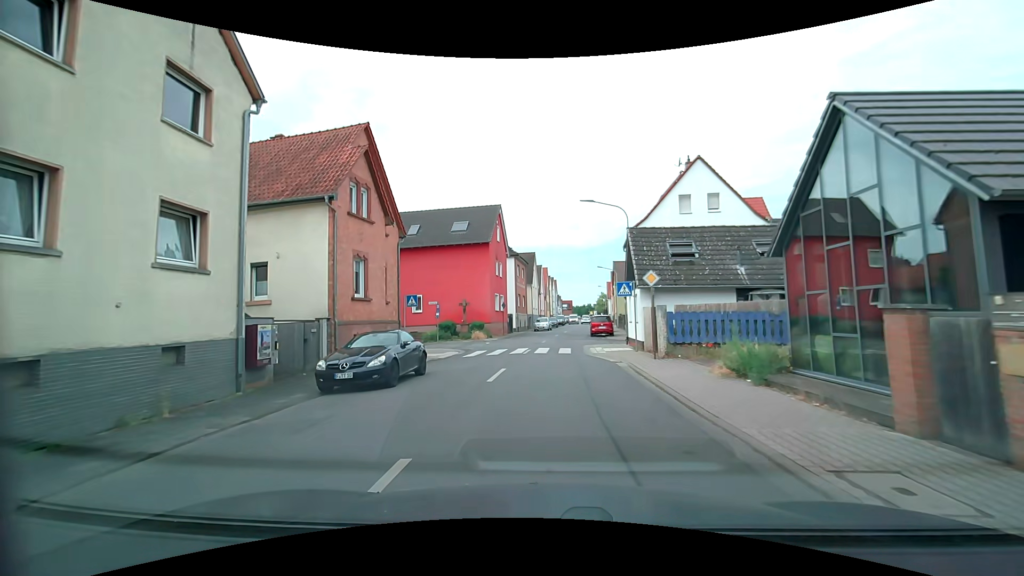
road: tertiary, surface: asphalt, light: Day
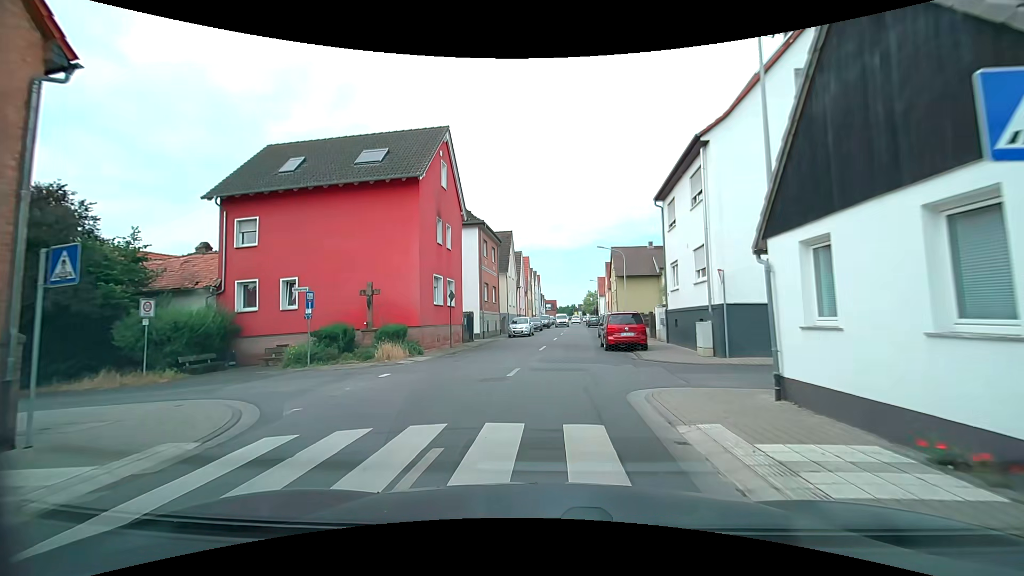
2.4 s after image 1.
(+0.2, +17.8) m; +2°
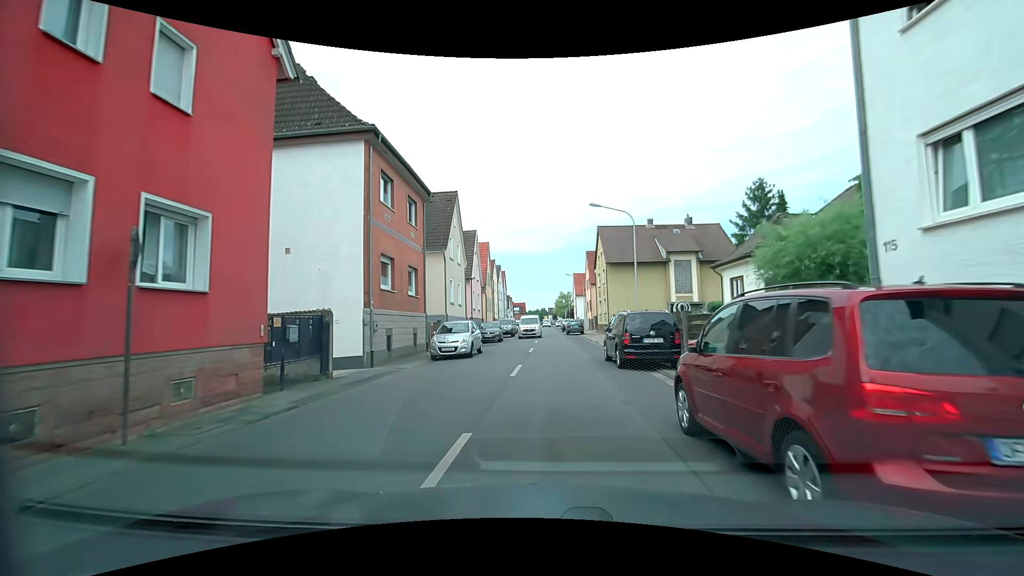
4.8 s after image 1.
(+0.6, +17.8) m; +4°
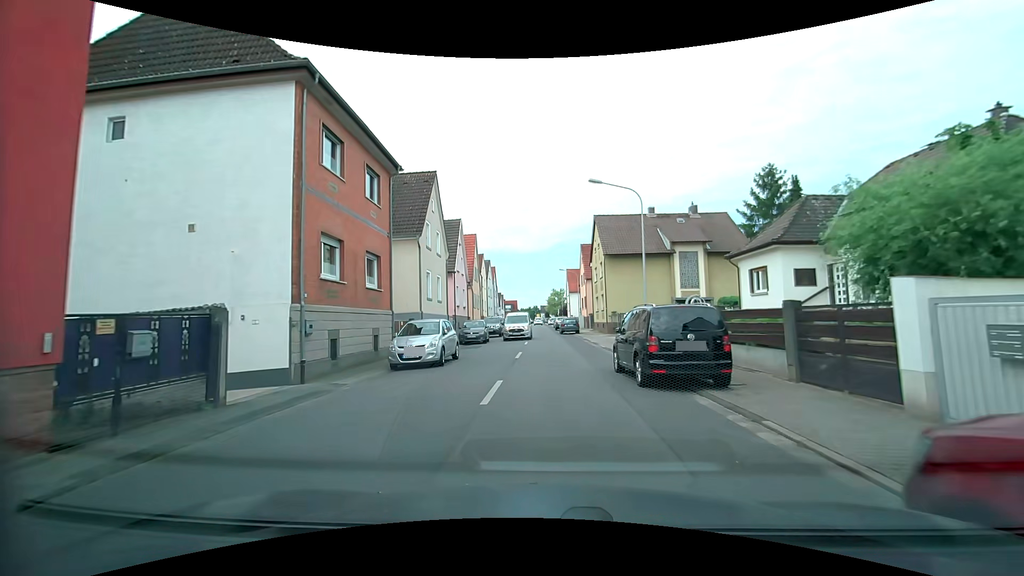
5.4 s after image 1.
(0.0, +4.3) m; 0°
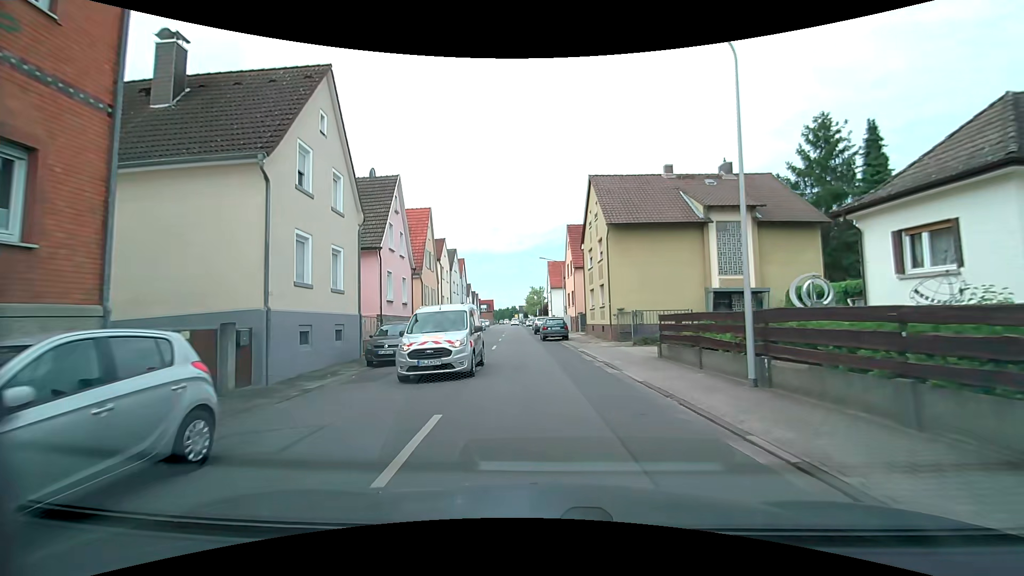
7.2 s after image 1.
(+0.3, +13.0) m; +3°
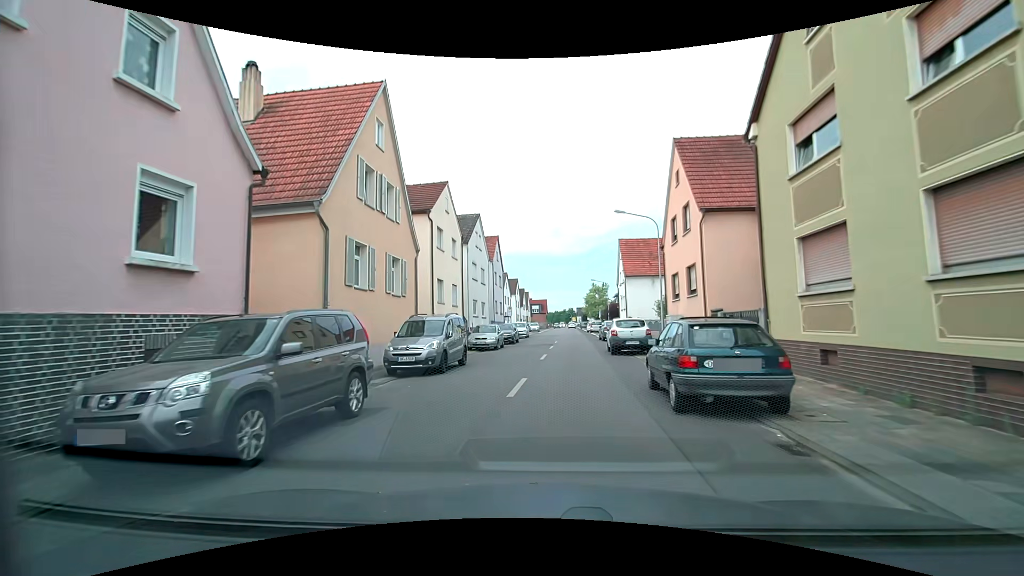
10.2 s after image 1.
(-1.1, +22.9) m; -7°
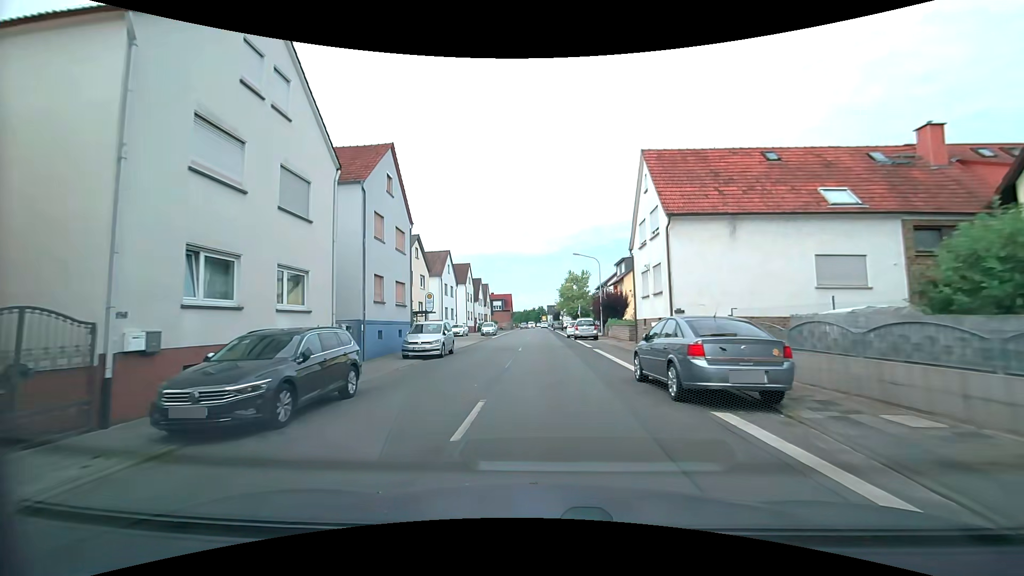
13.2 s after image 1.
(+1.5, +28.0) m; +3°
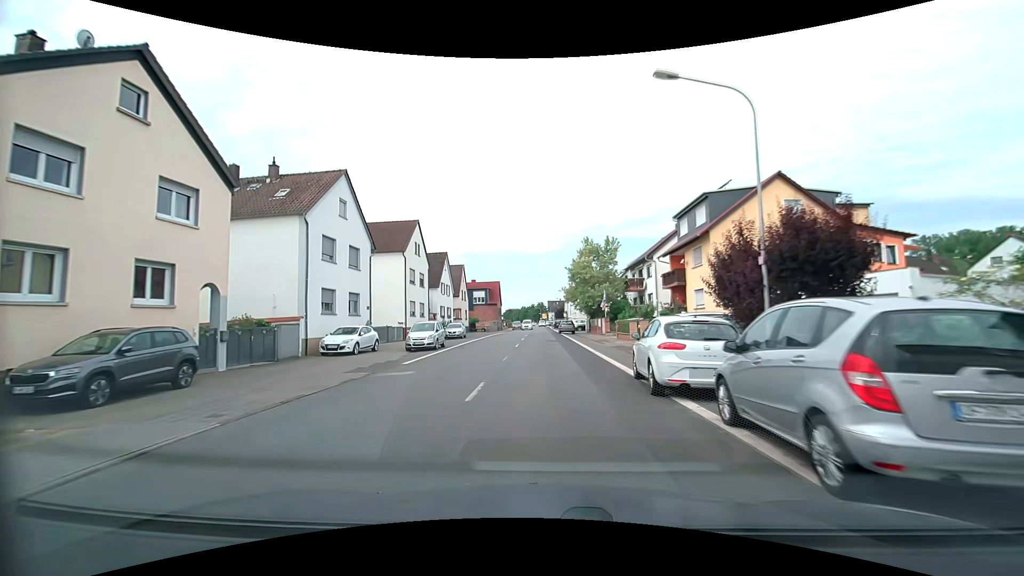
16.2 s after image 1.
(+0.2, +33.4) m; +1°
